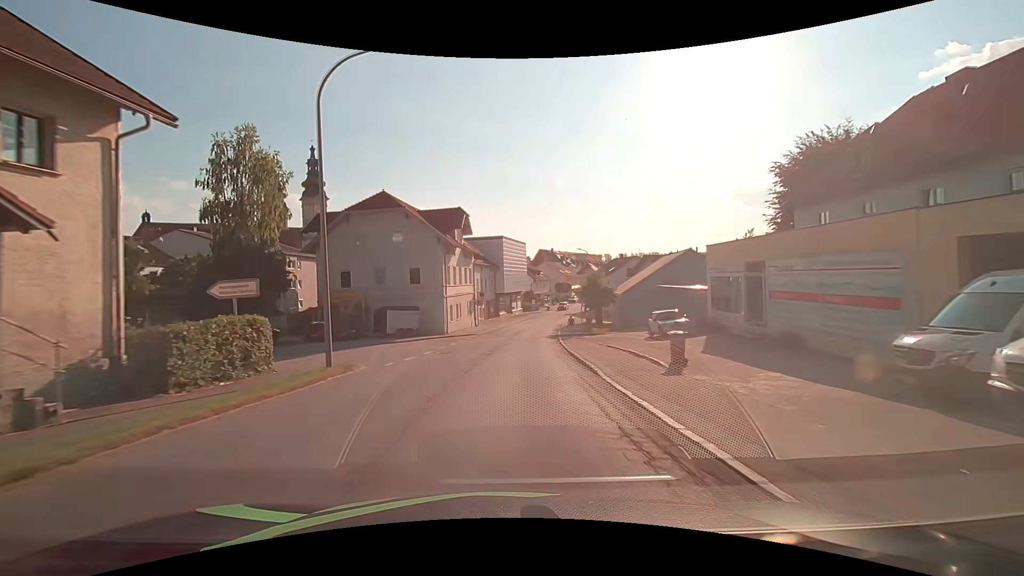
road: secondary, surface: asphalt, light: Day
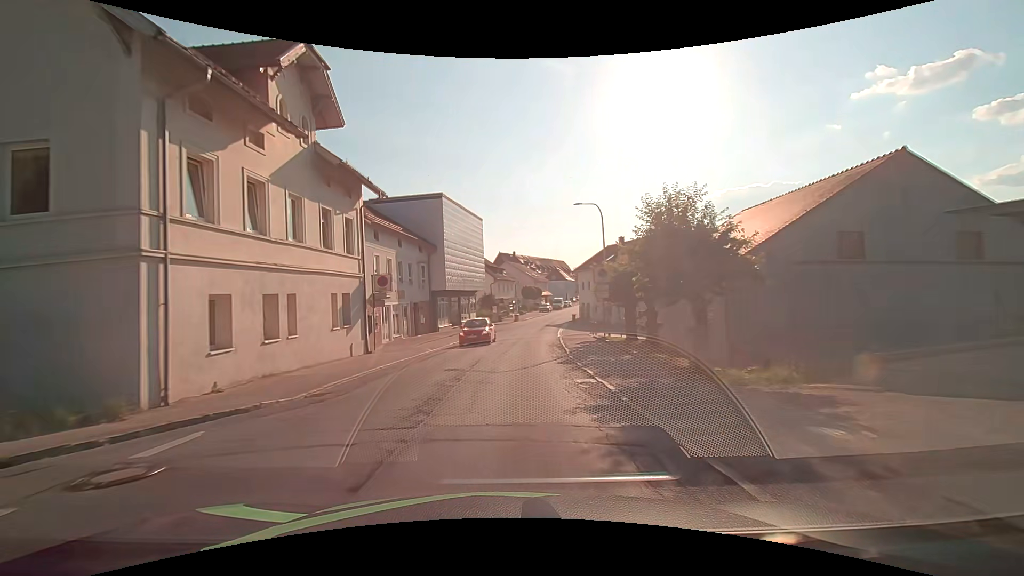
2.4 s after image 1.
(+1.0, +30.2) m; +4°
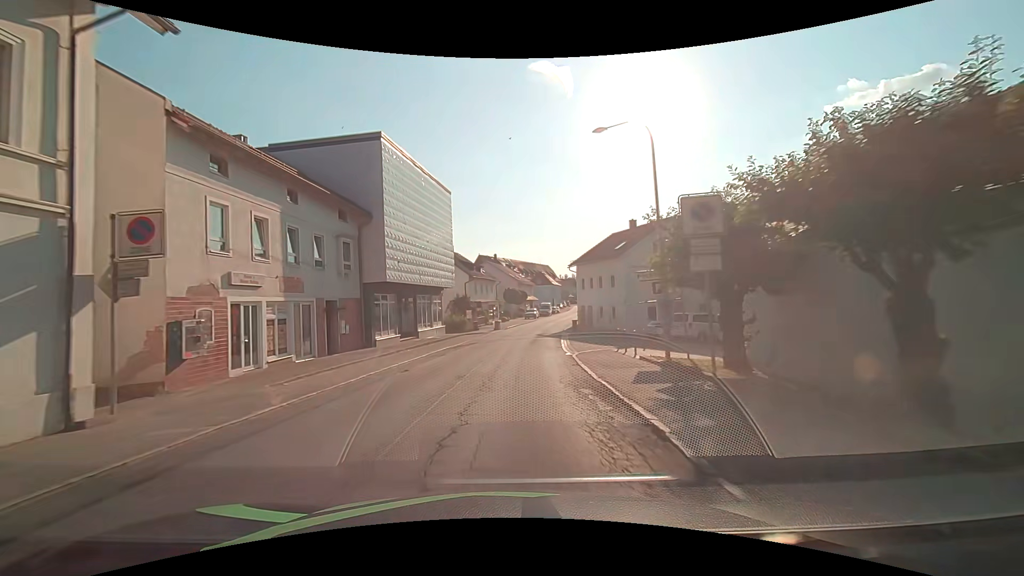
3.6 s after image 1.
(+0.3, +15.1) m; +2°
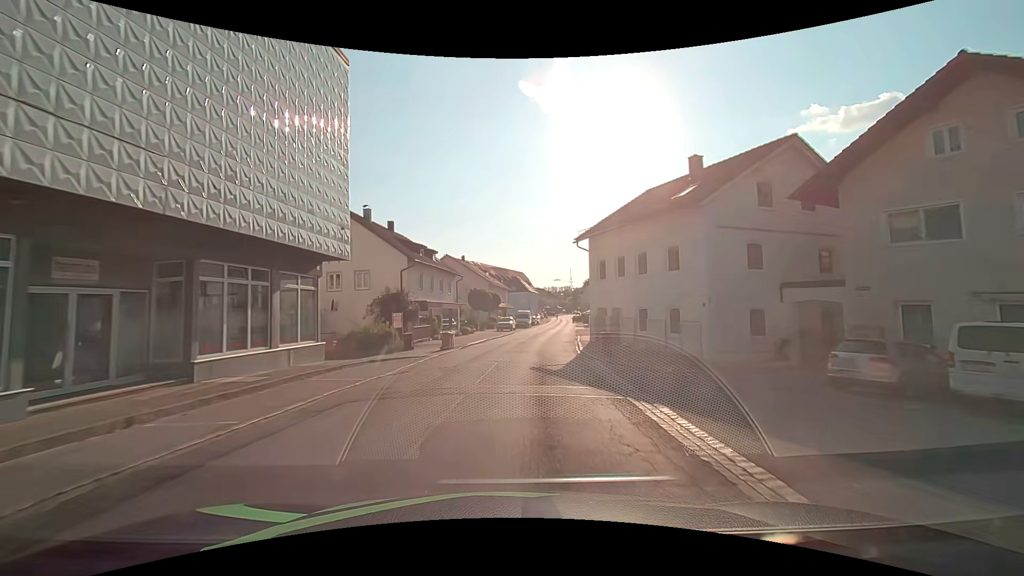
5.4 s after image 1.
(+0.4, +22.8) m; +3°
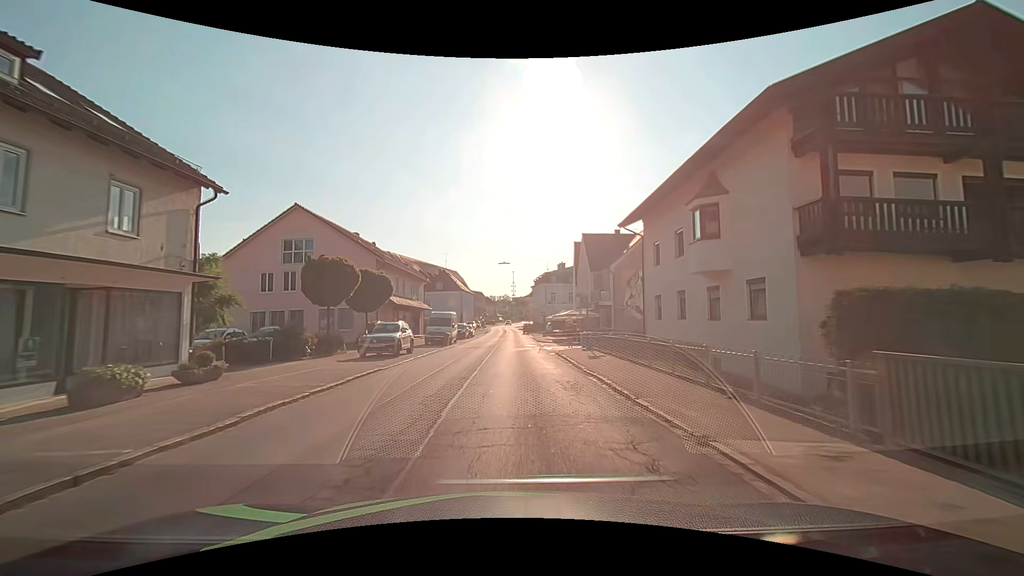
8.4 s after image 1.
(+2.6, +34.9) m; +7°
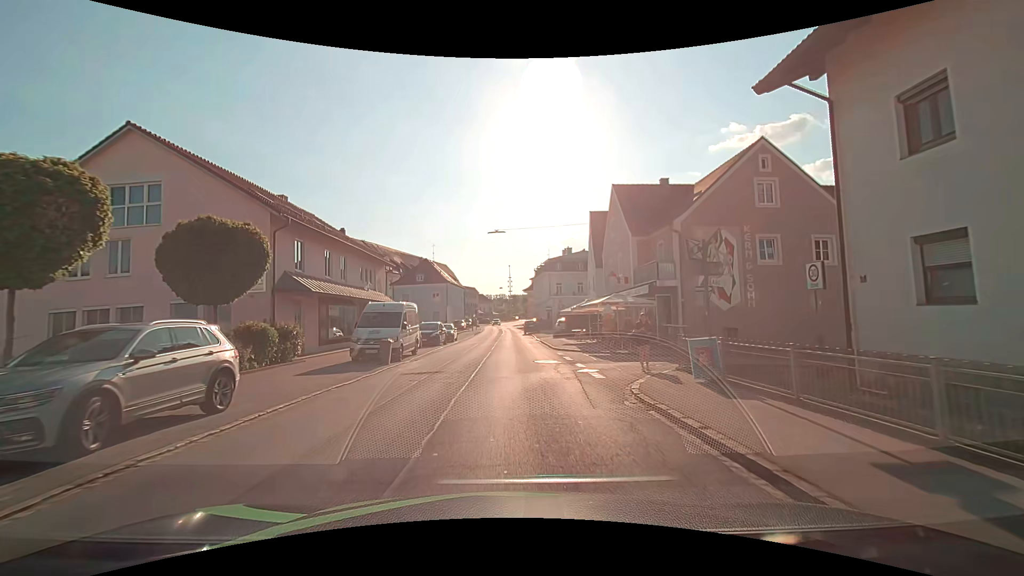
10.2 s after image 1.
(+0.1, +16.7) m; +1°
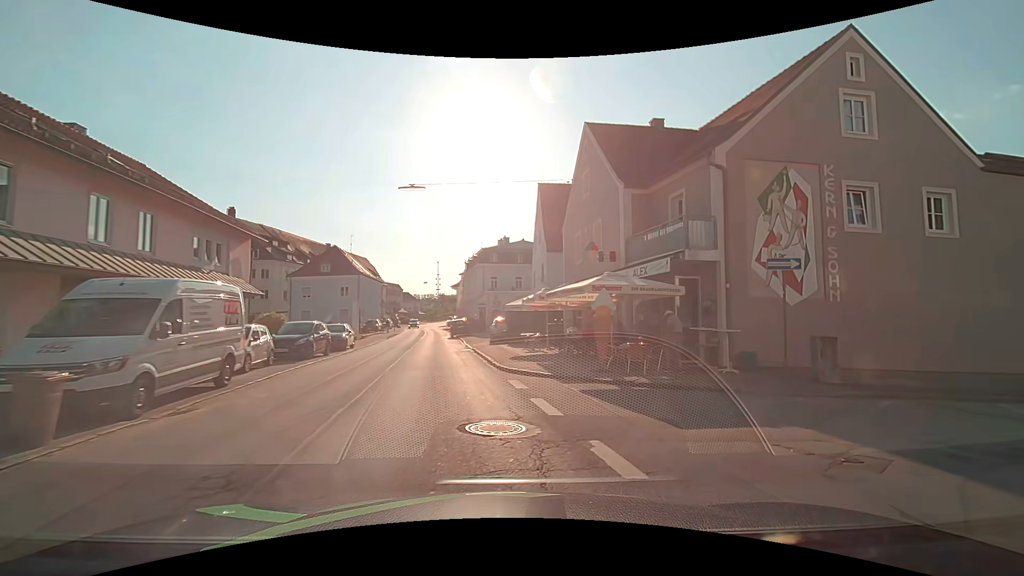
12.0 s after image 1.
(+0.1, +11.0) m; +9°
